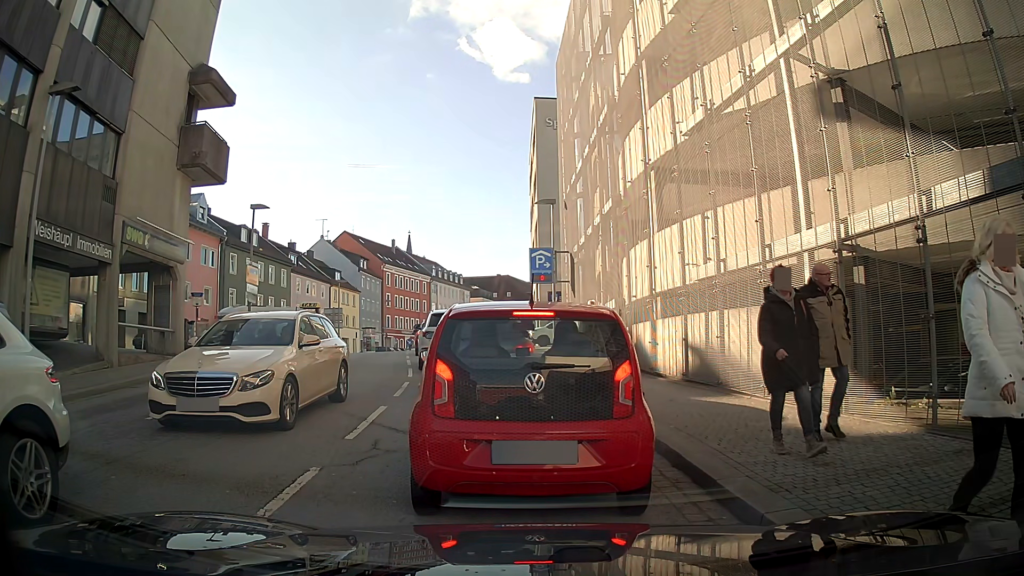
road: tertiary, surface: asphalt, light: Day
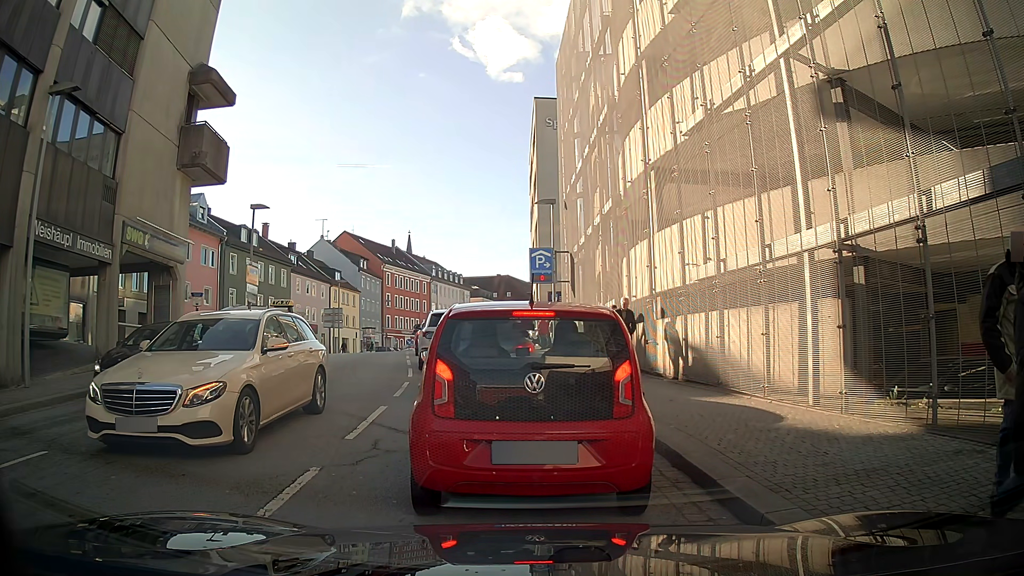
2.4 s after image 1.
(0.0, 0.0) m; 0°
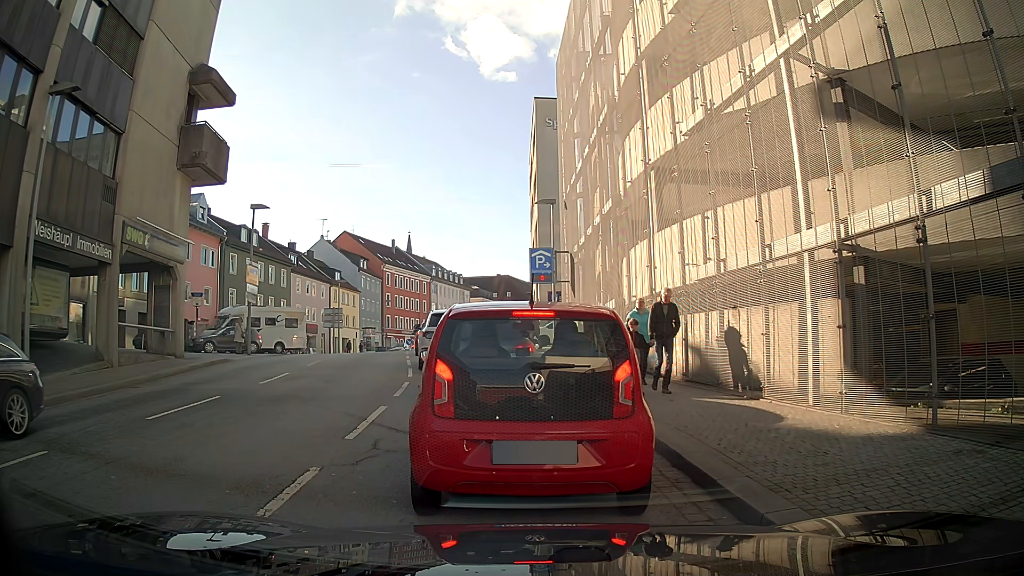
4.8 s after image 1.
(0.0, 0.0) m; 0°
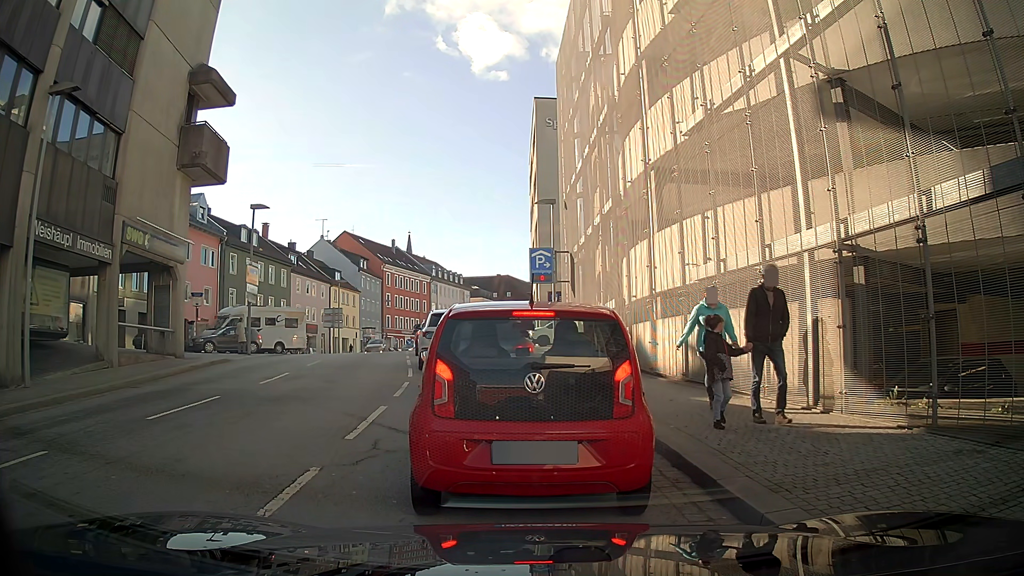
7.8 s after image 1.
(0.0, 0.0) m; 0°
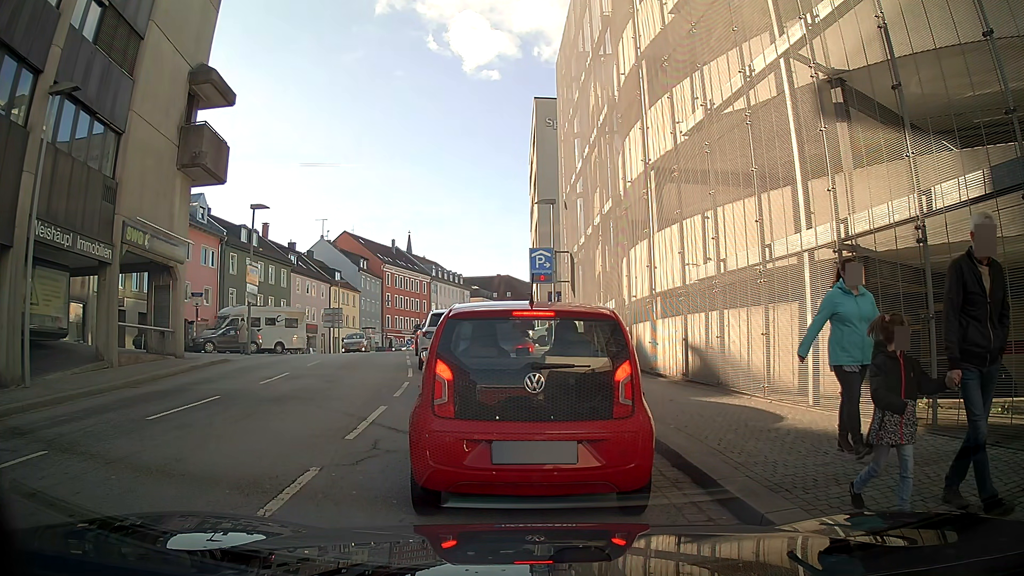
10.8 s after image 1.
(0.0, 0.0) m; 0°
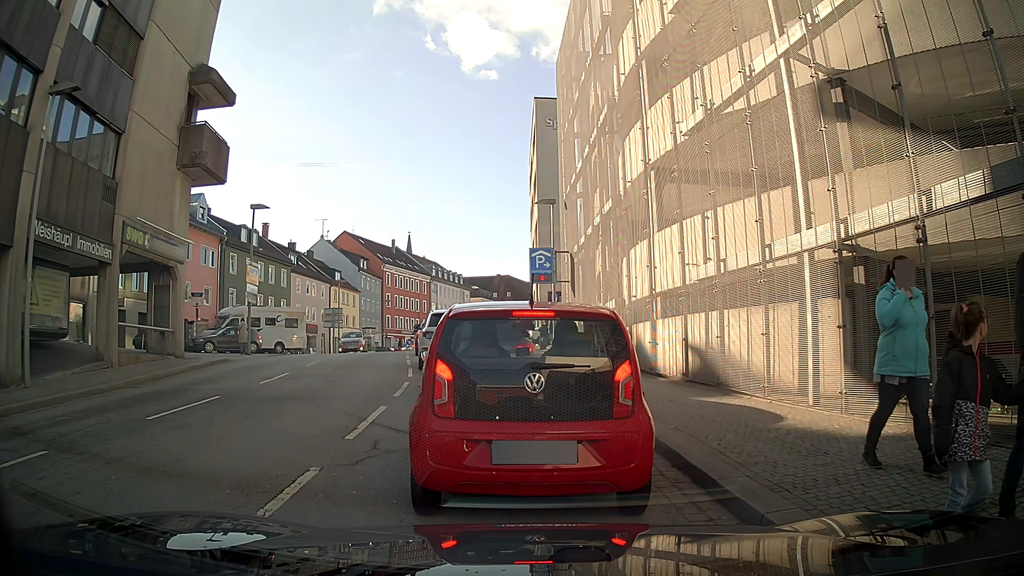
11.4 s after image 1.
(0.0, 0.0) m; 0°
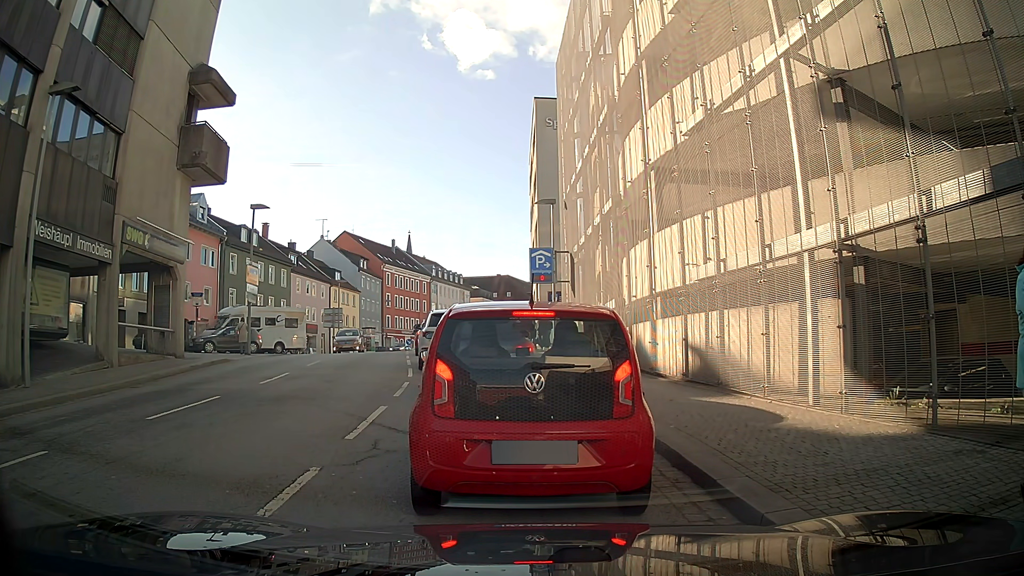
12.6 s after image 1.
(0.0, 0.0) m; 0°
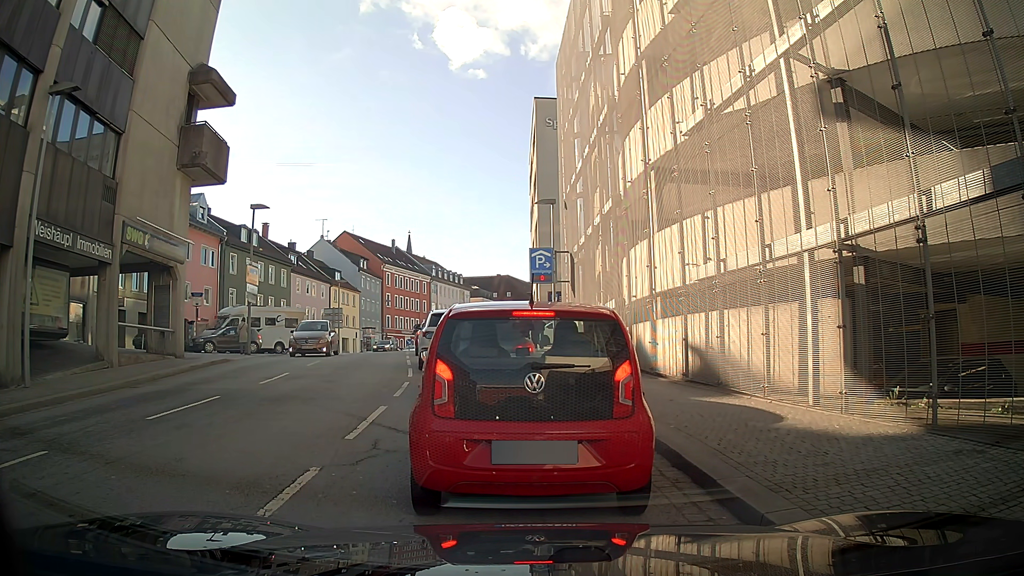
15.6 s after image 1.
(0.0, 0.0) m; 0°
